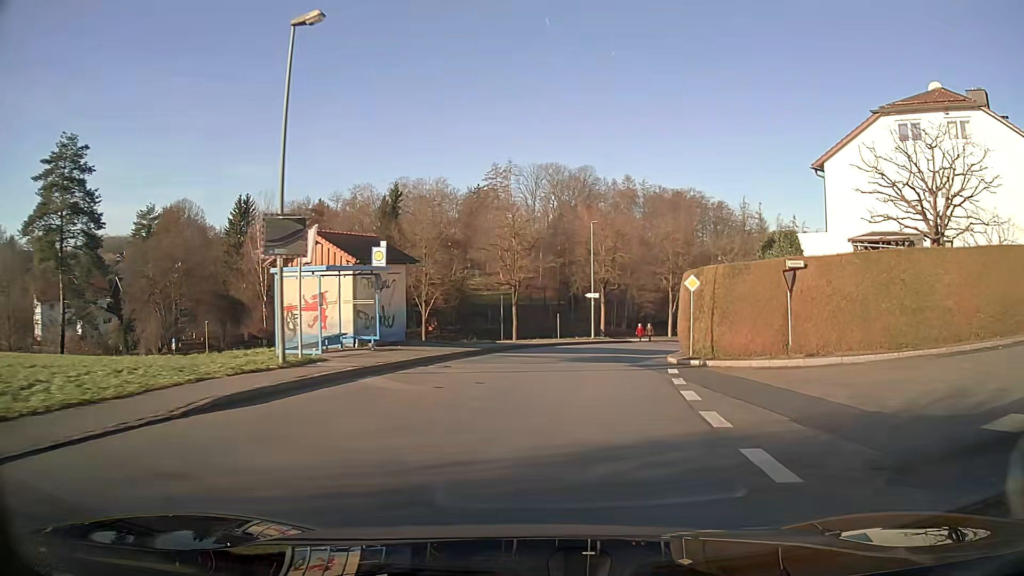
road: unclassified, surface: asphalt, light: Day
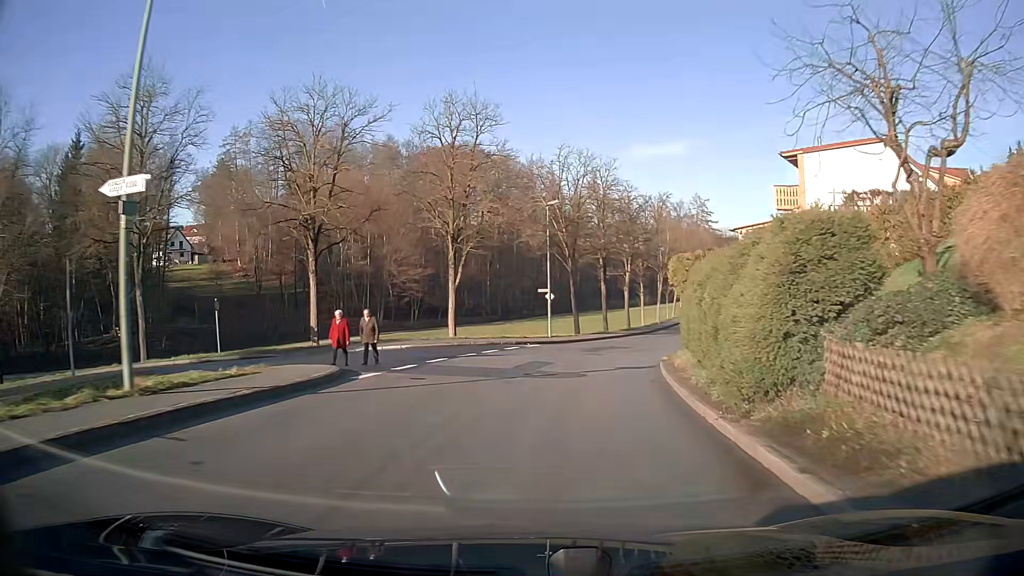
(+6.2, +36.3) m; +20°
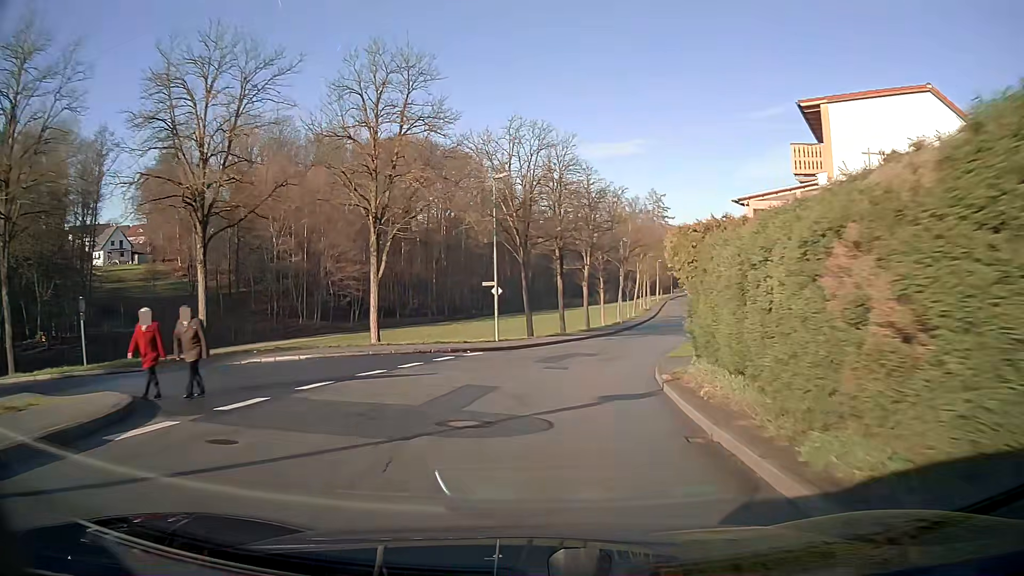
(+0.3, +7.5) m; +4°
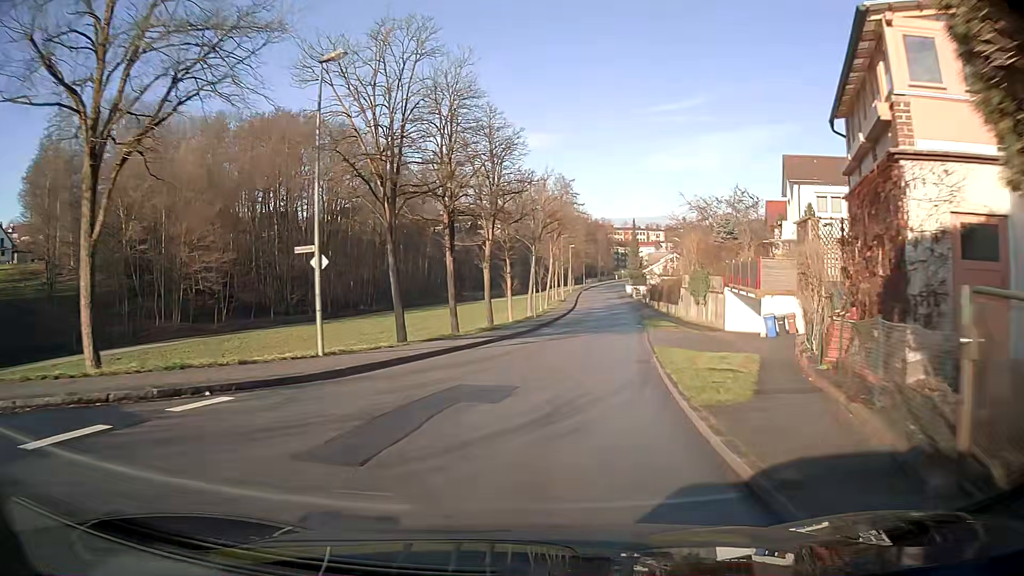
(+1.0, +15.2) m; +8°
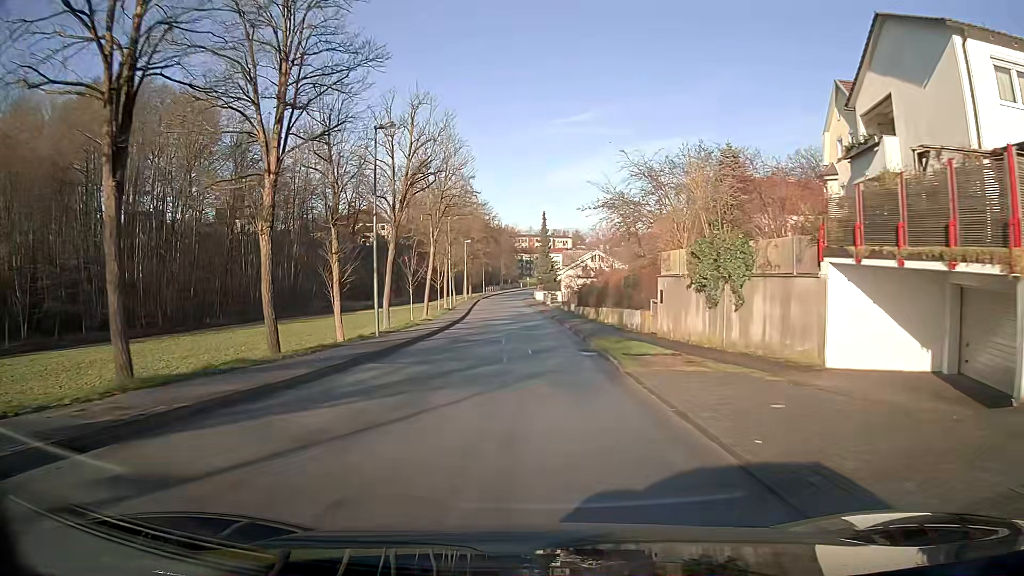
(+1.8, +23.3) m; +7°
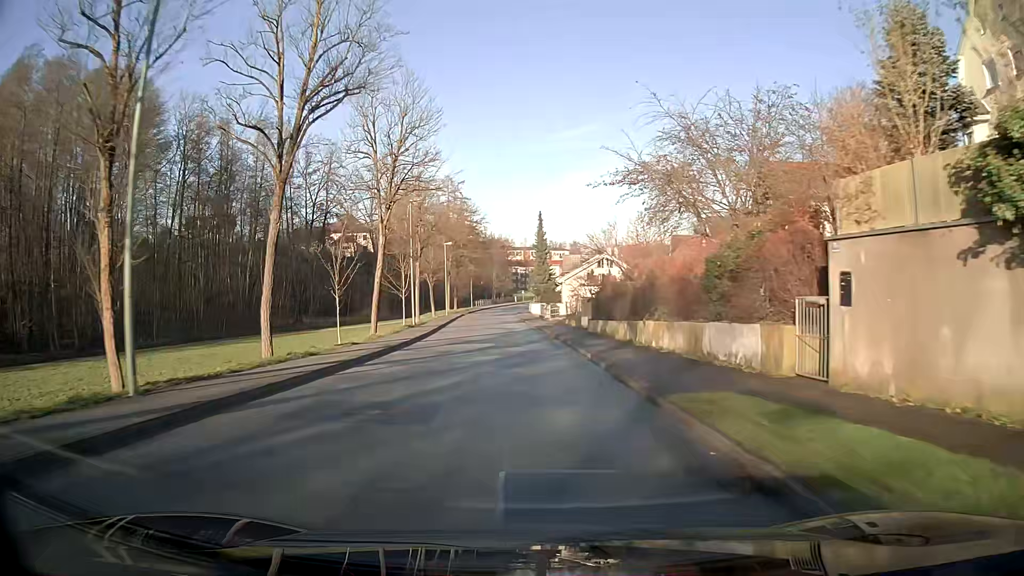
(0.0, +15.7) m; 0°
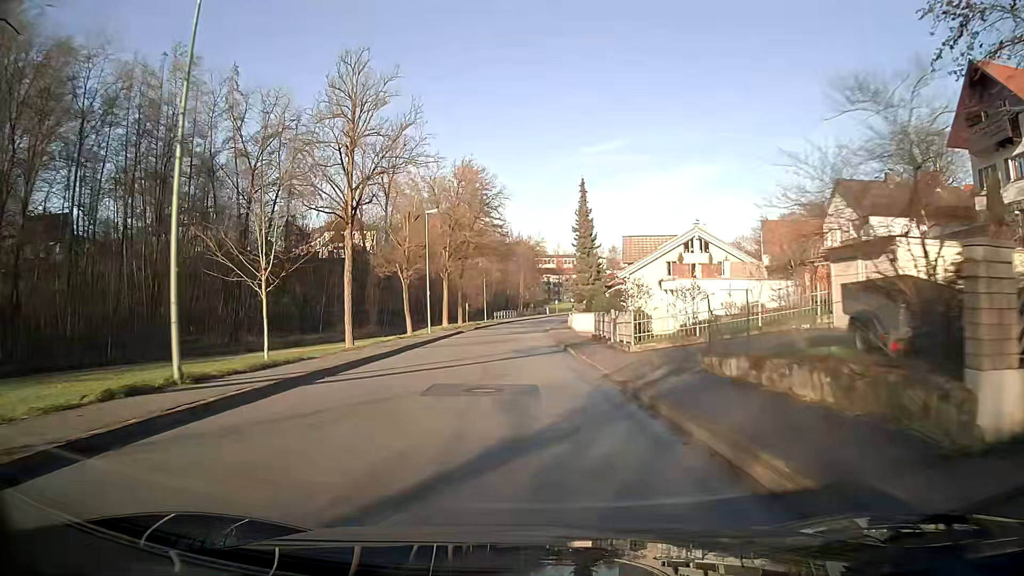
(-0.7, +30.8) m; -3°
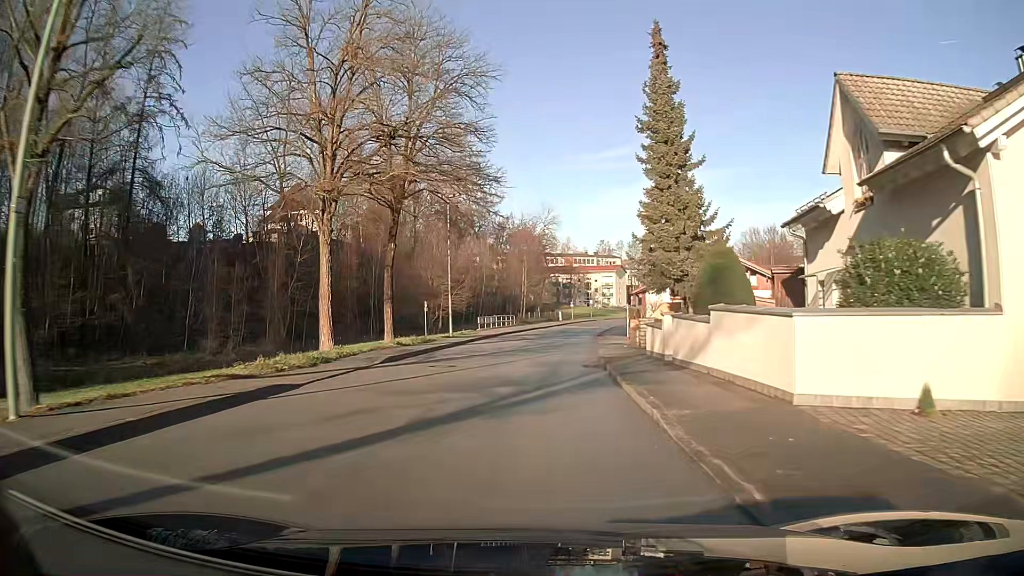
(-0.4, +37.0) m; 0°
(0, +10) (0, +20) (+1, +30) (+2, +40) (+3, +50) (+5, +60) (+7, +70) (+8, +79) (+11, +89) (+13, +99) m
